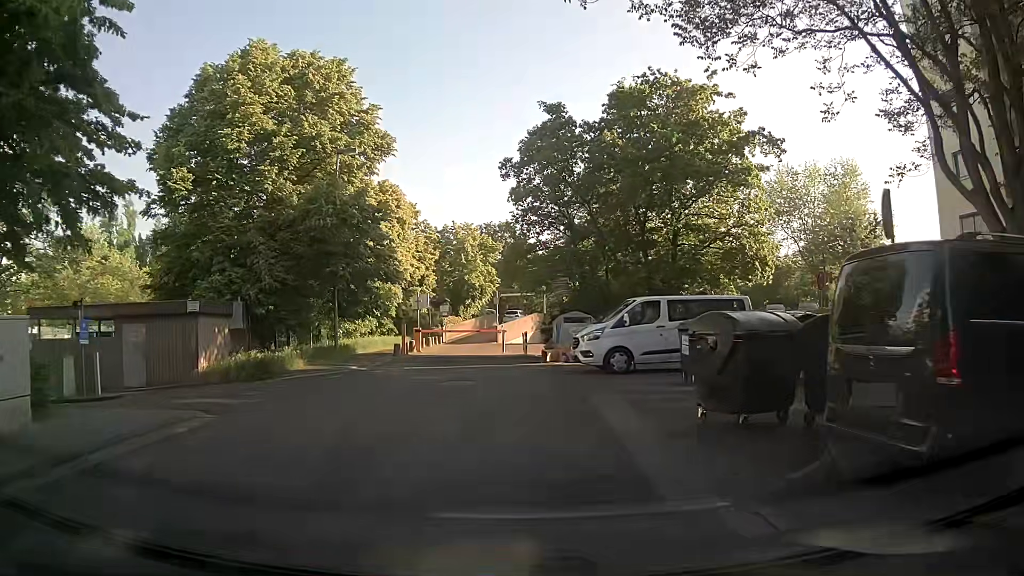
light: Day
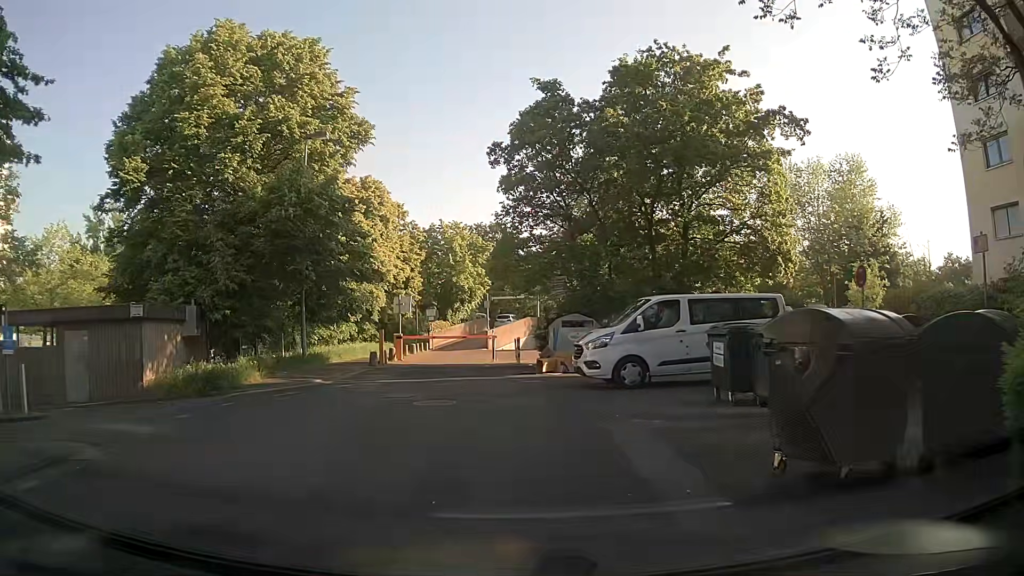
(+0.1, +2.9) m; +1°
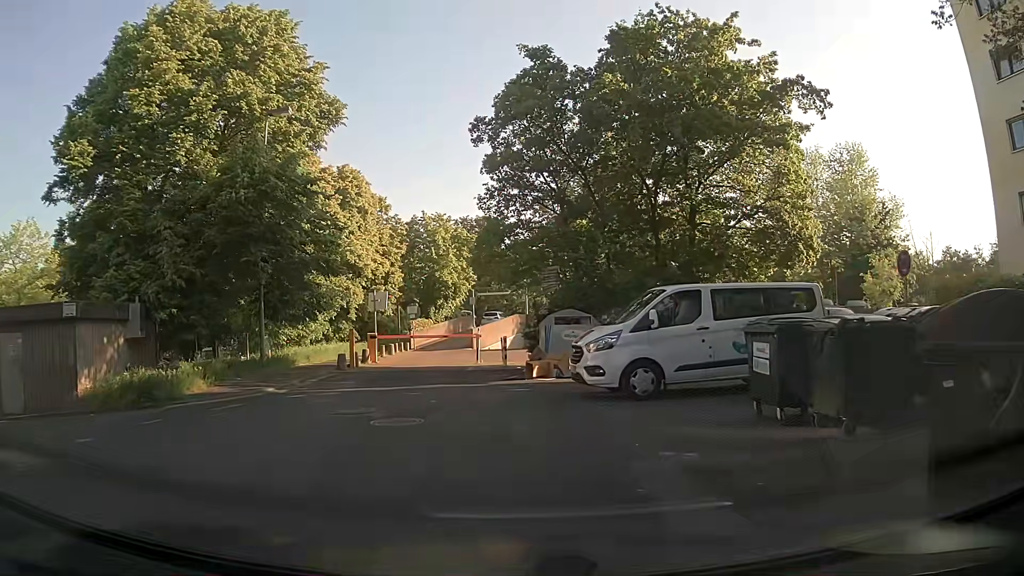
(0.0, +2.6) m; +1°
